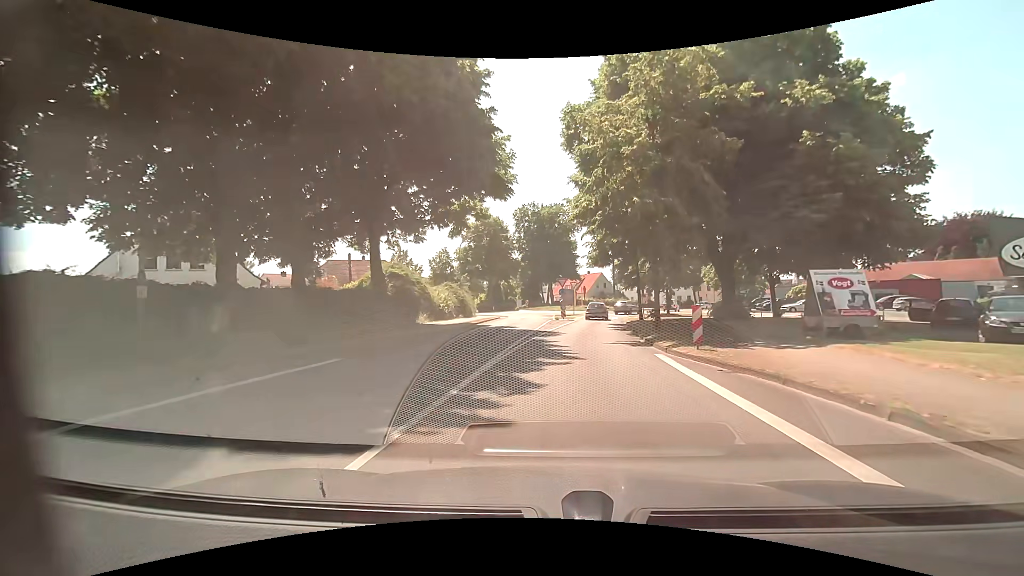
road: primary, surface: asphalt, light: Day
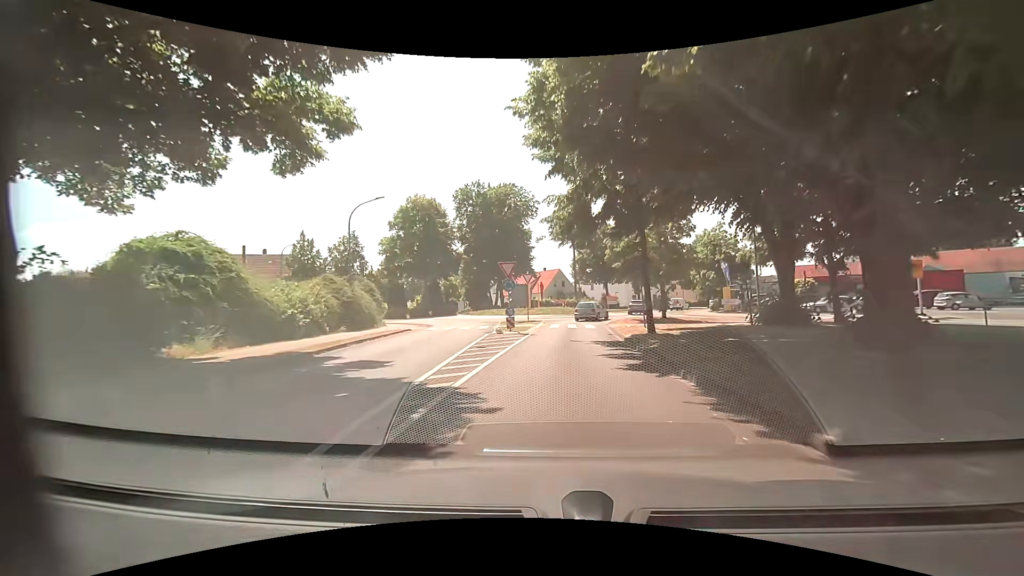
(+0.8, +16.1) m; +6°
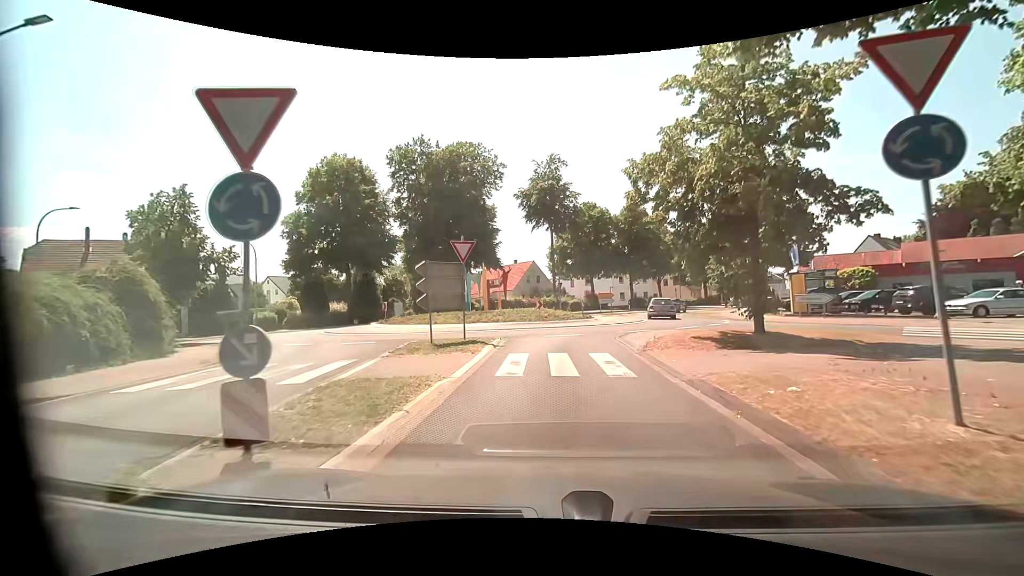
(+0.2, +18.3) m; +3°
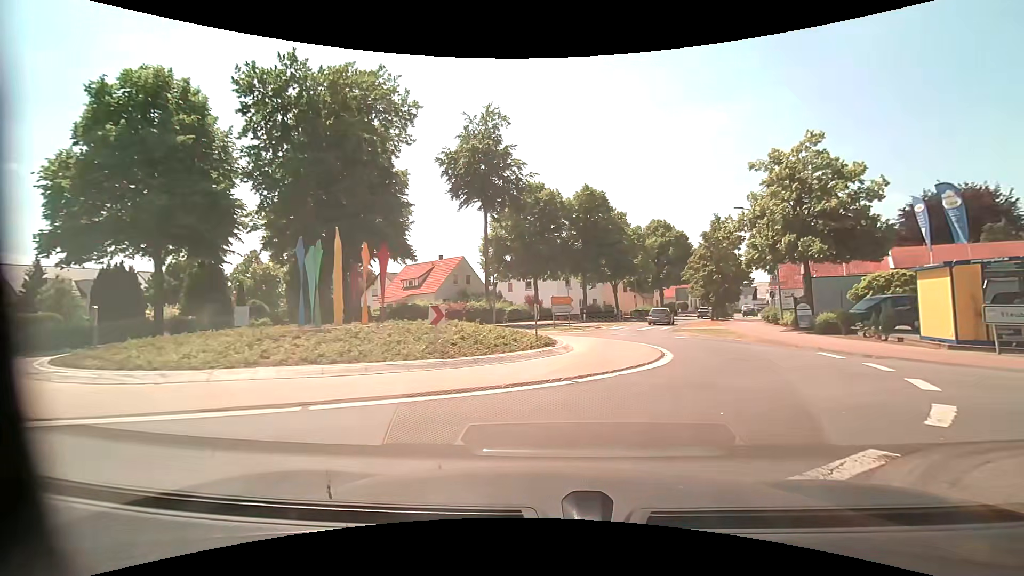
(0.0, +16.6) m; +6°
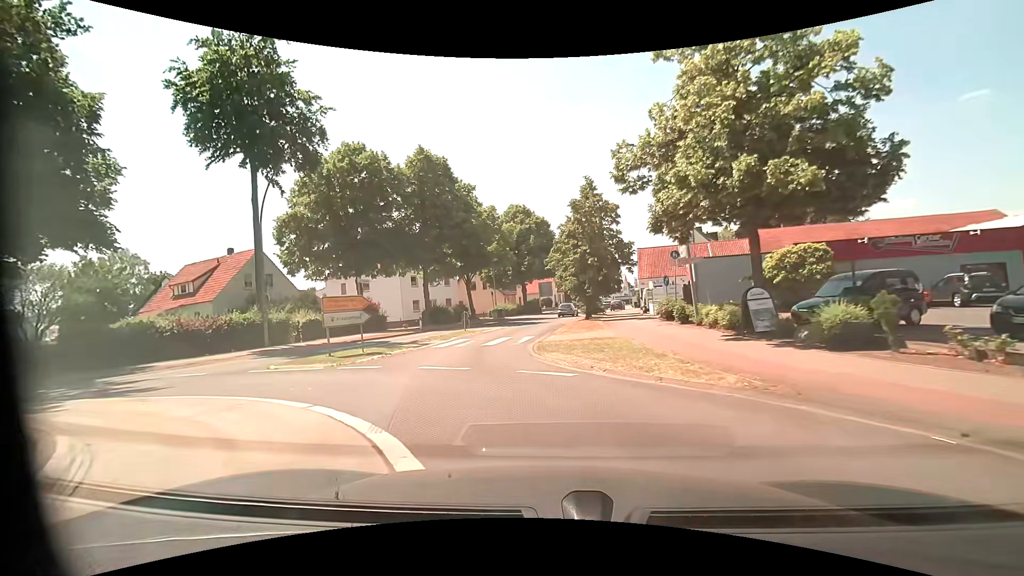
(+2.8, +13.8) m; +15°
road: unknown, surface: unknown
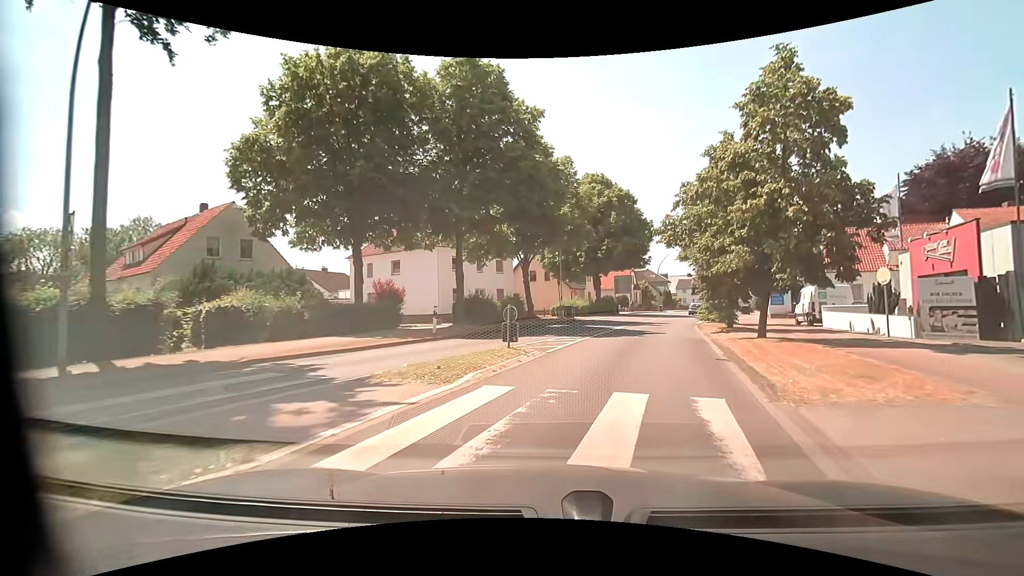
(-2.1, +15.6) m; -7°
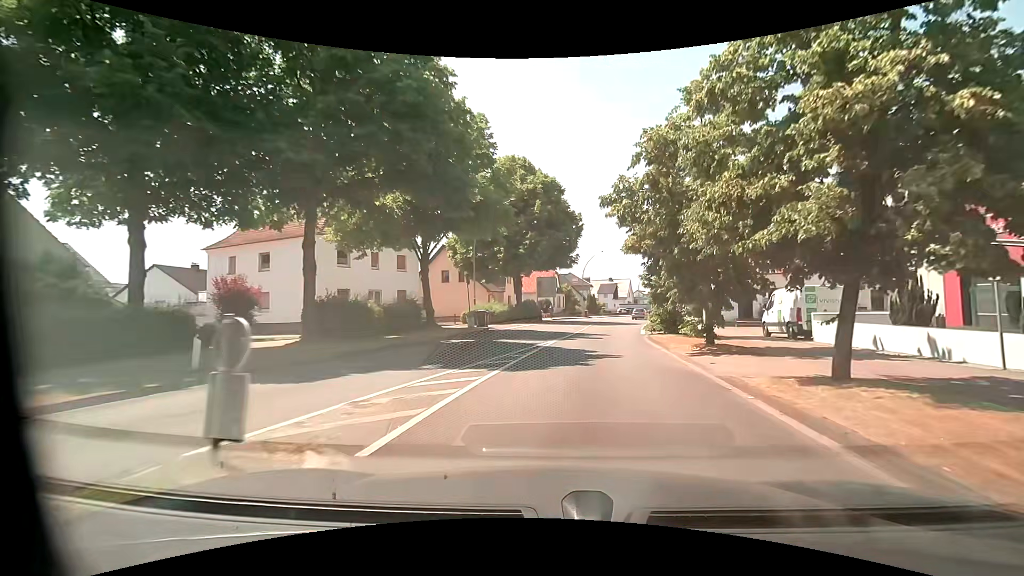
(+0.6, +9.2) m; +9°
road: primary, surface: asphalt
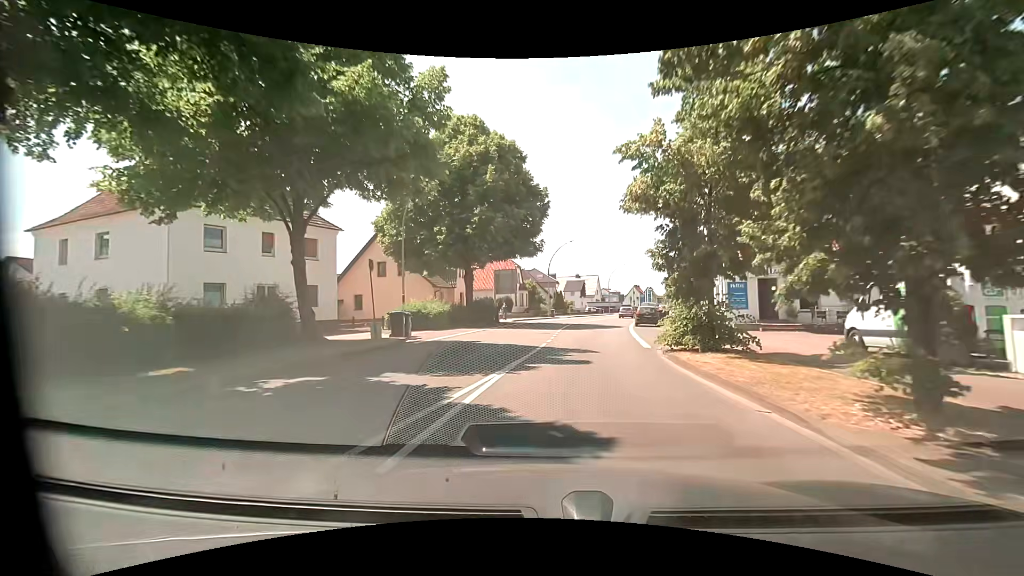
(+0.5, +10.7) m; +4°
(0, +10) (+1, +20) (+2, +30) (+4, +40) (+6, +50) (+8, +59) (+11, +69) (+15, +78) (+18, +88) (+22, +97) m
